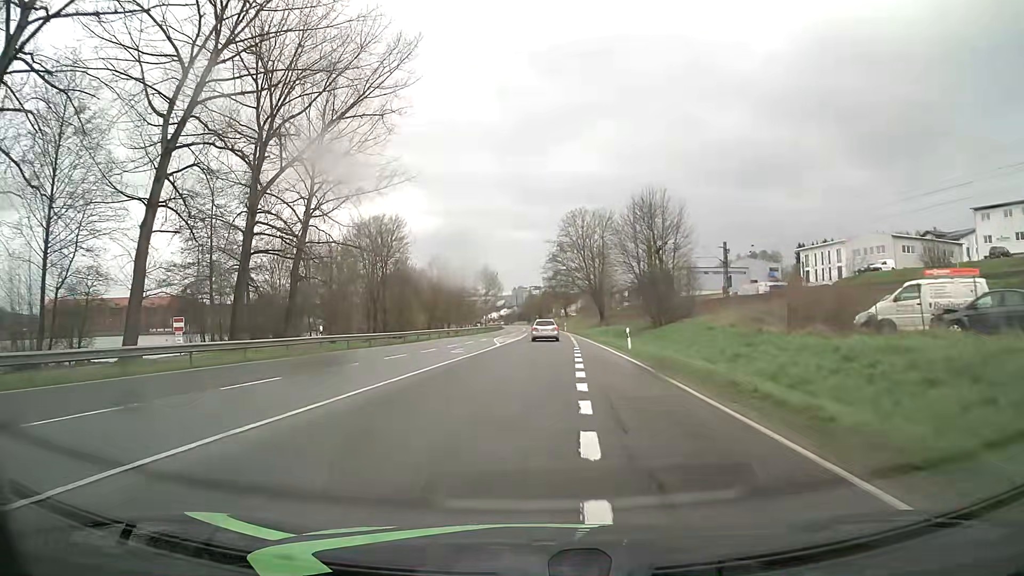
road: primary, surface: asphalt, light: Day
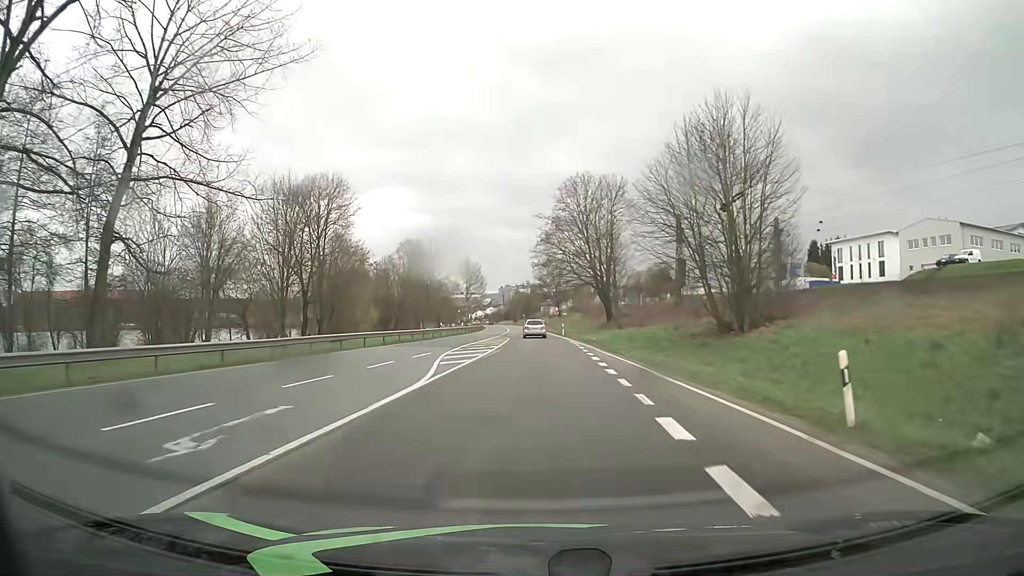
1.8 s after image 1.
(-0.1, +23.7) m; 0°
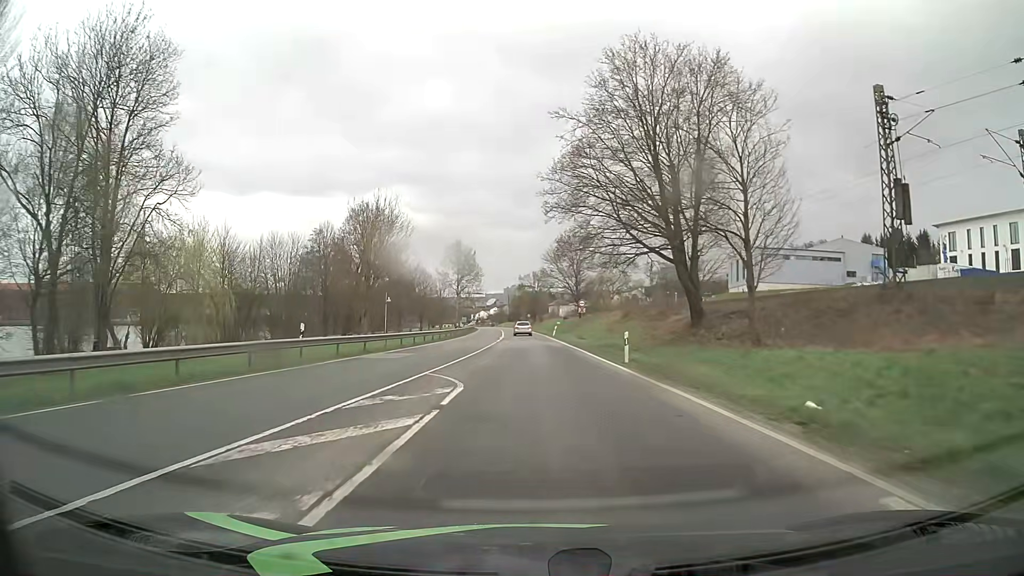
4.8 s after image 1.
(+0.1, +38.5) m; 0°
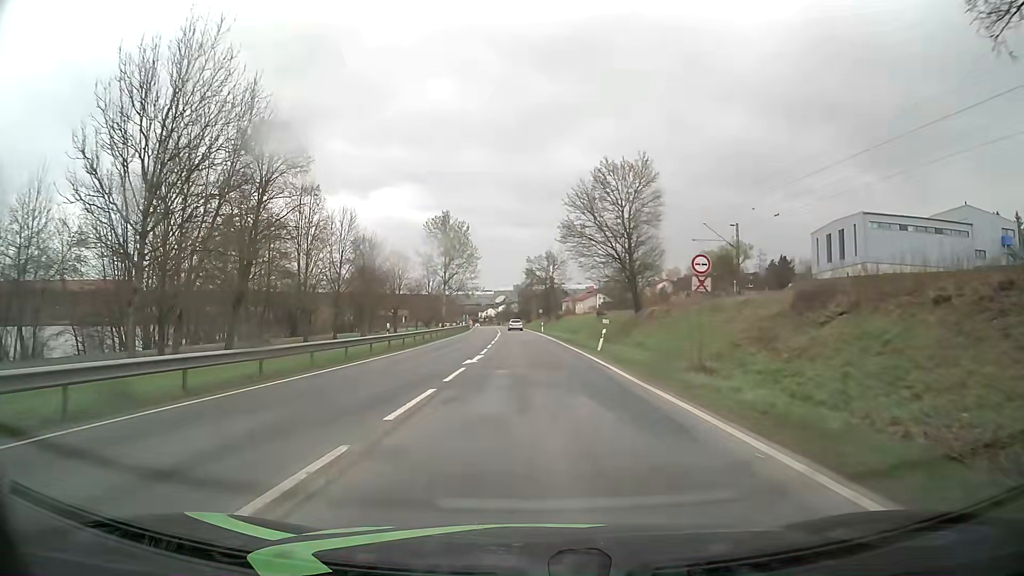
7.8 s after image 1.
(-0.5, +38.1) m; -1°
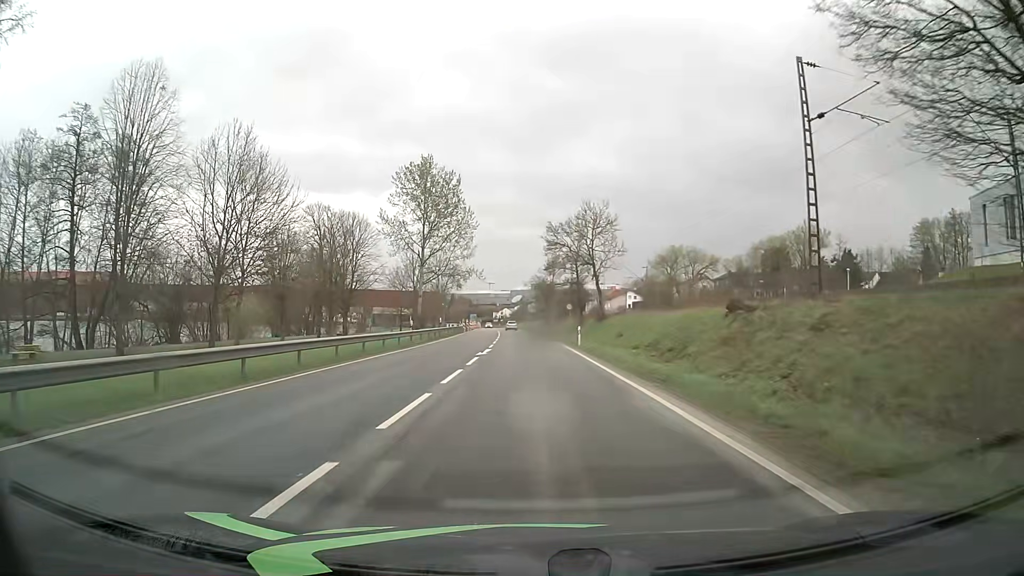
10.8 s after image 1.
(-0.5, +38.1) m; -2°
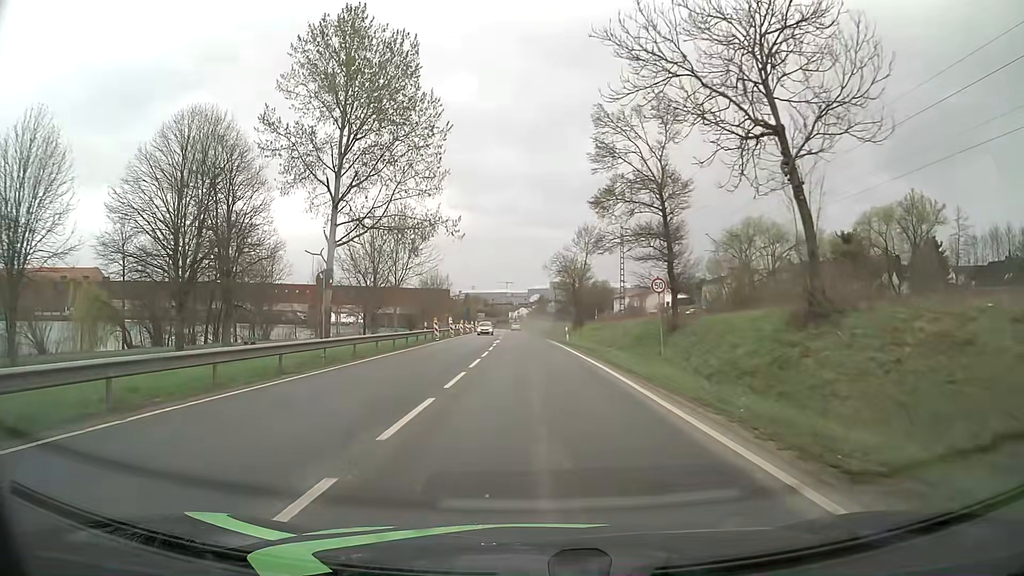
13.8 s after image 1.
(-0.5, +38.1) m; -2°
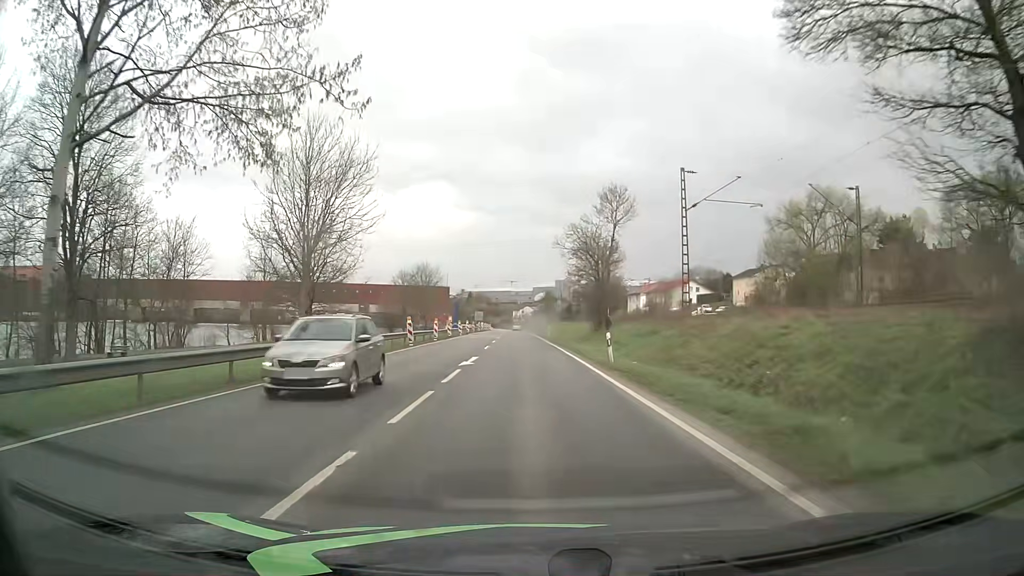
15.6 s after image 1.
(-0.1, +22.9) m; 0°
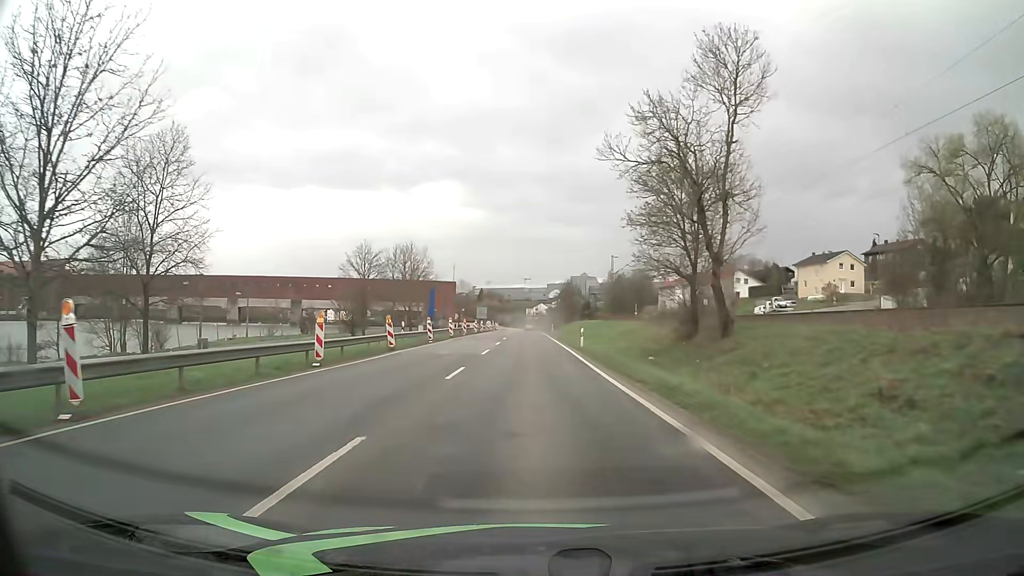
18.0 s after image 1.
(-0.4, +30.6) m; -1°
(0, +10) (0, +20) (0, +30) (0, +40) (0, +50) (0, +60) (0, +70) (0, +80) (0, +90) (0, +100) m
